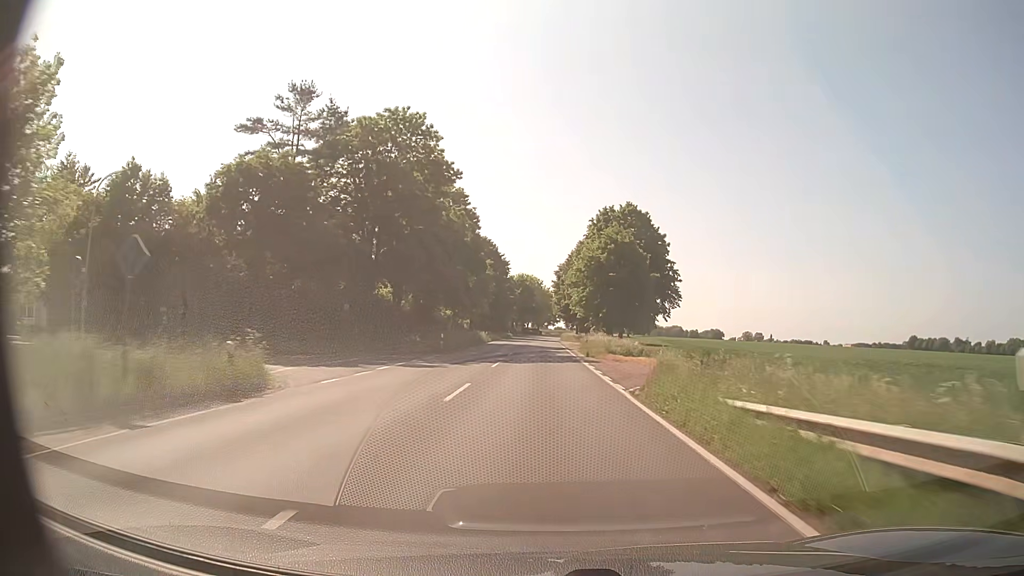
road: secondary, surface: asphalt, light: Day
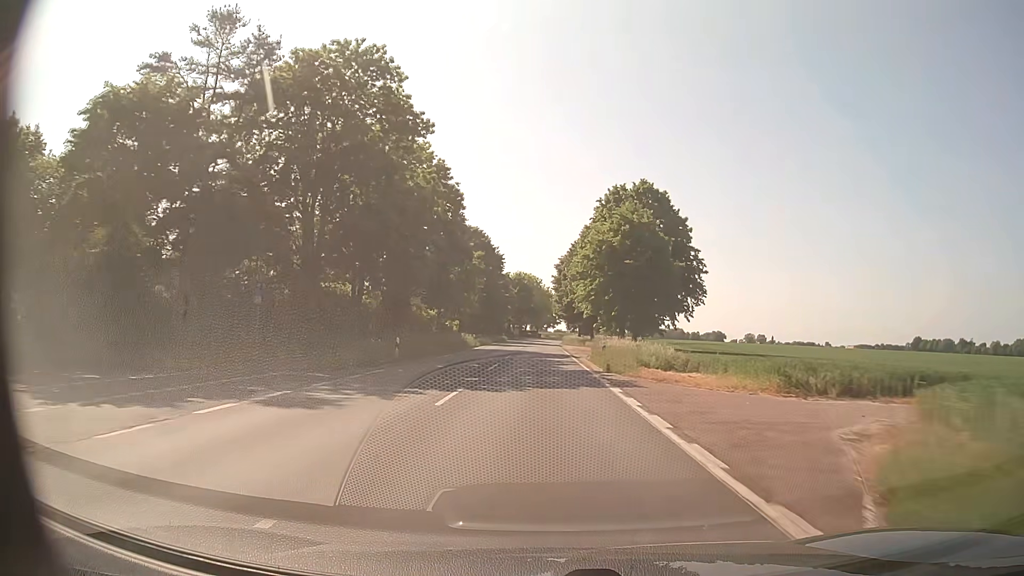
(-0.1, +12.6) m; 0°
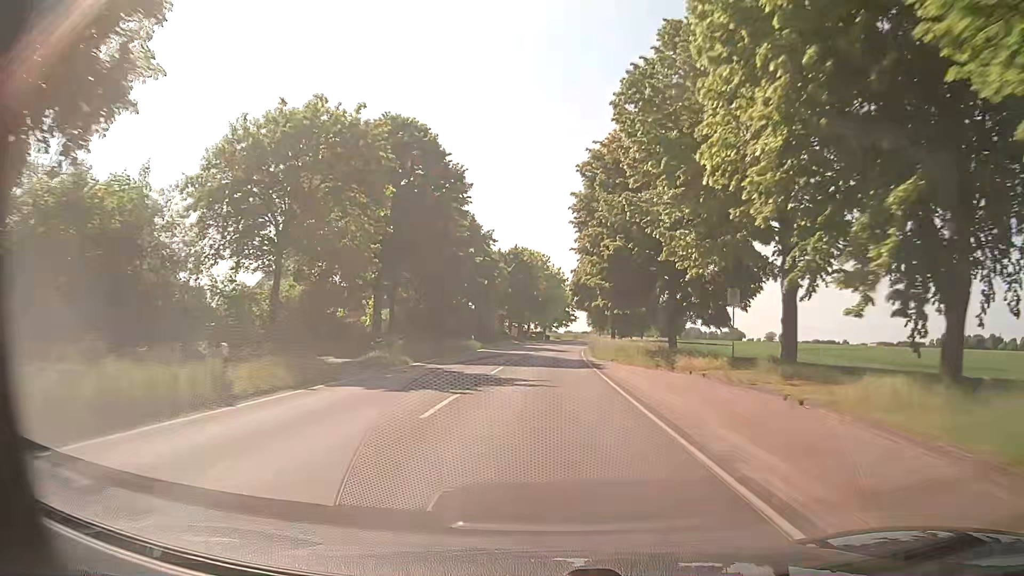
(0.0, +50.1) m; -1°
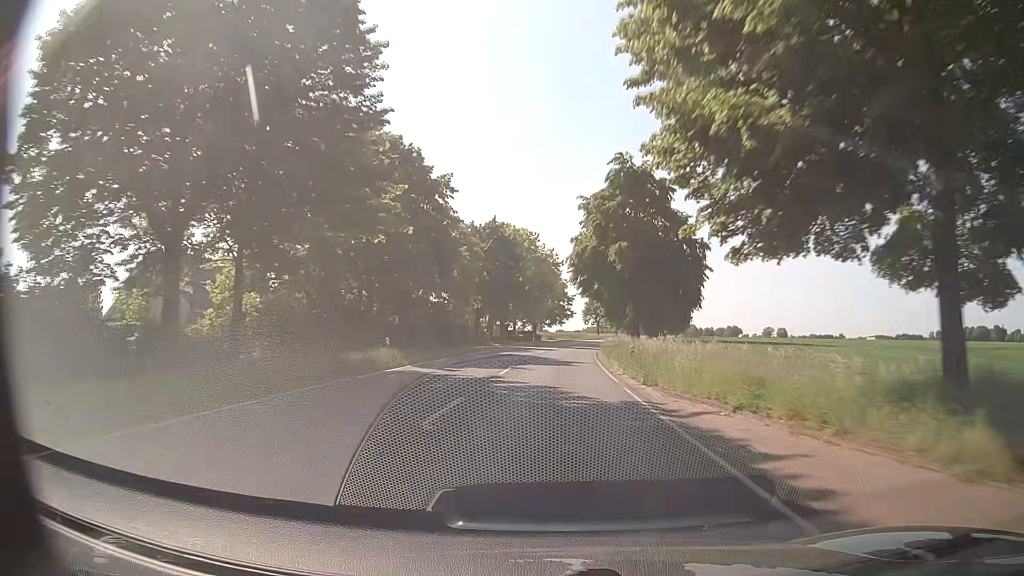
(0.0, +25.0) m; 0°
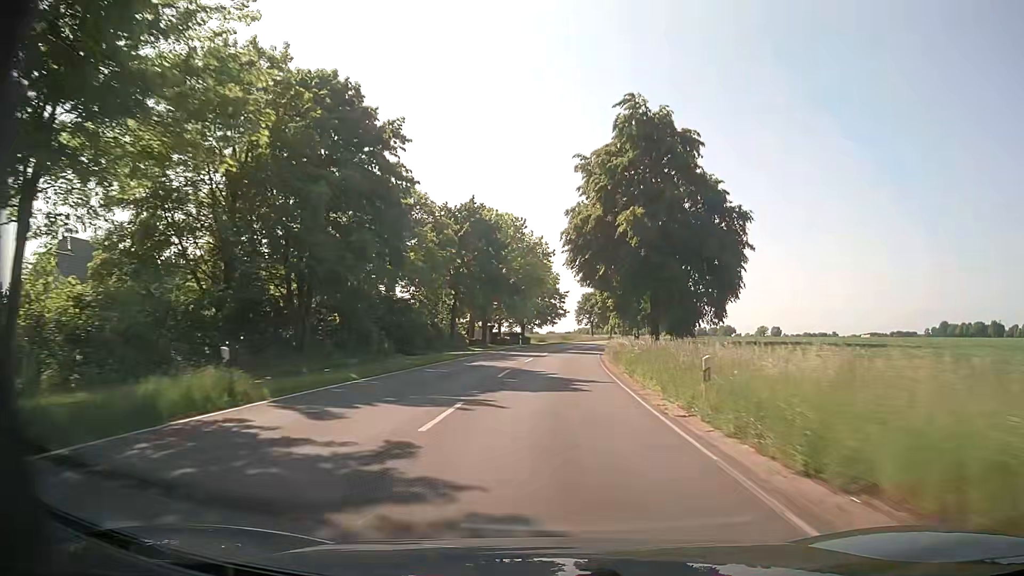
(+0.1, +12.6) m; +1°
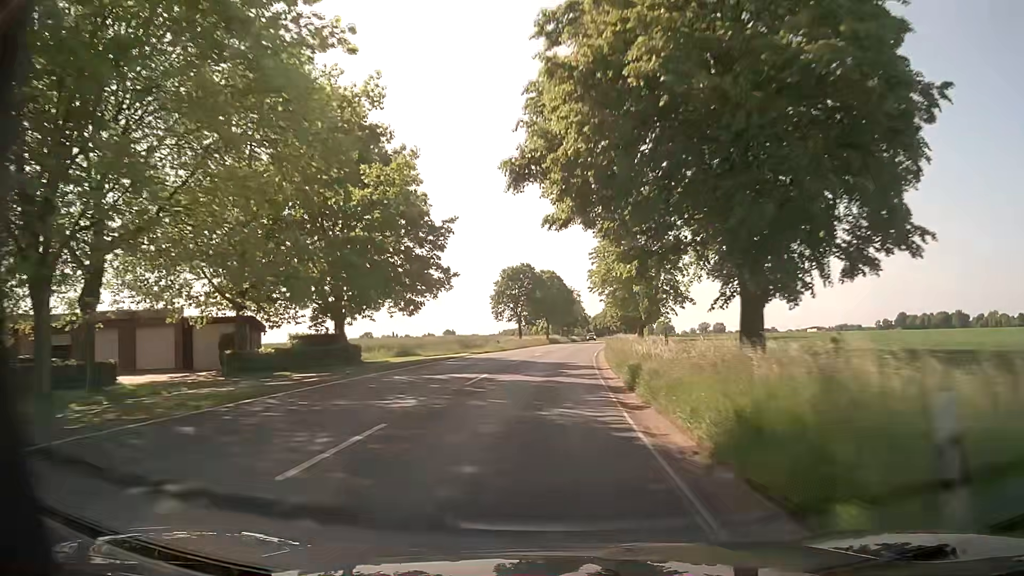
(+3.8, +63.4) m; +6°
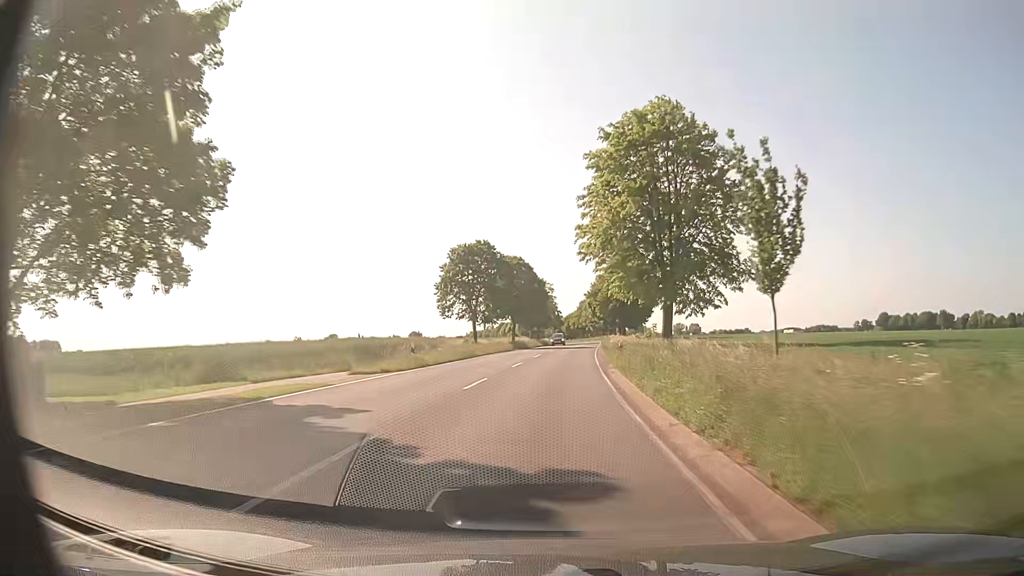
(+0.6, +25.5) m; +3°
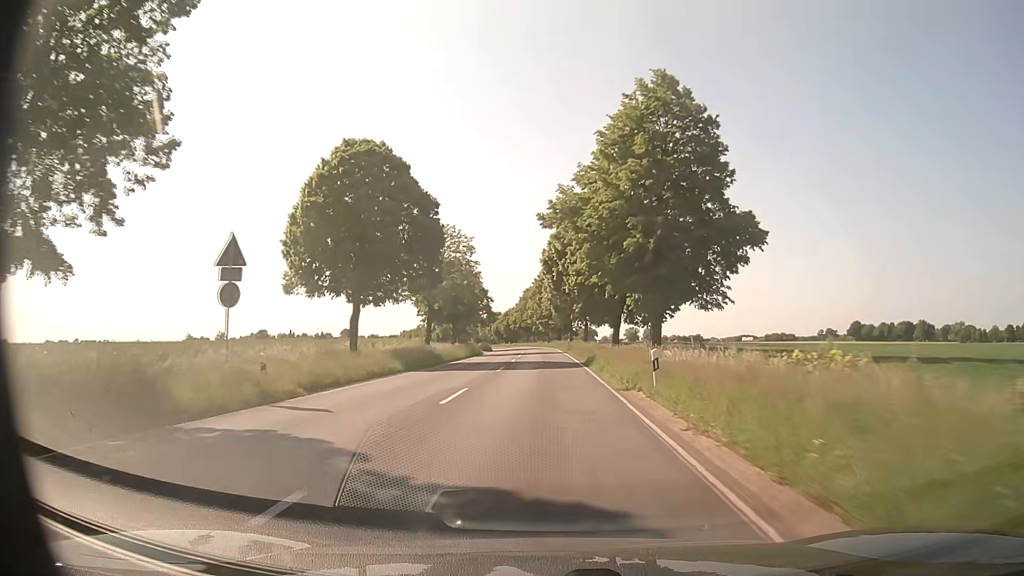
(+2.7, +63.2) m; +4°
(0, +10) (0, +20) (0, +30) (0, +40) (0, +50) (-1, +60) (-1, +70) (-1, +80) (-2, +90) (-2, +100) m
